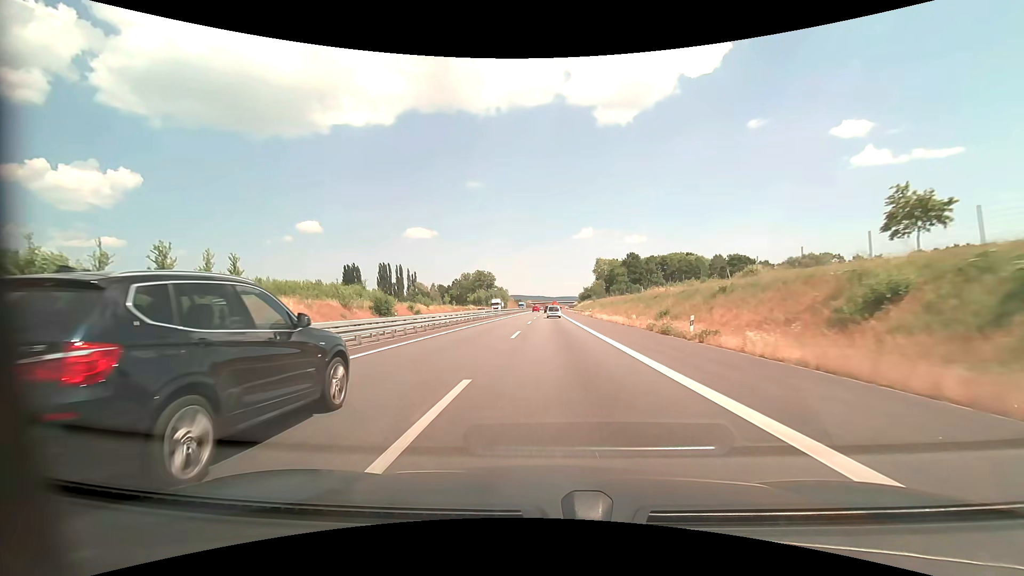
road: motorway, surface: asphalt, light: Day
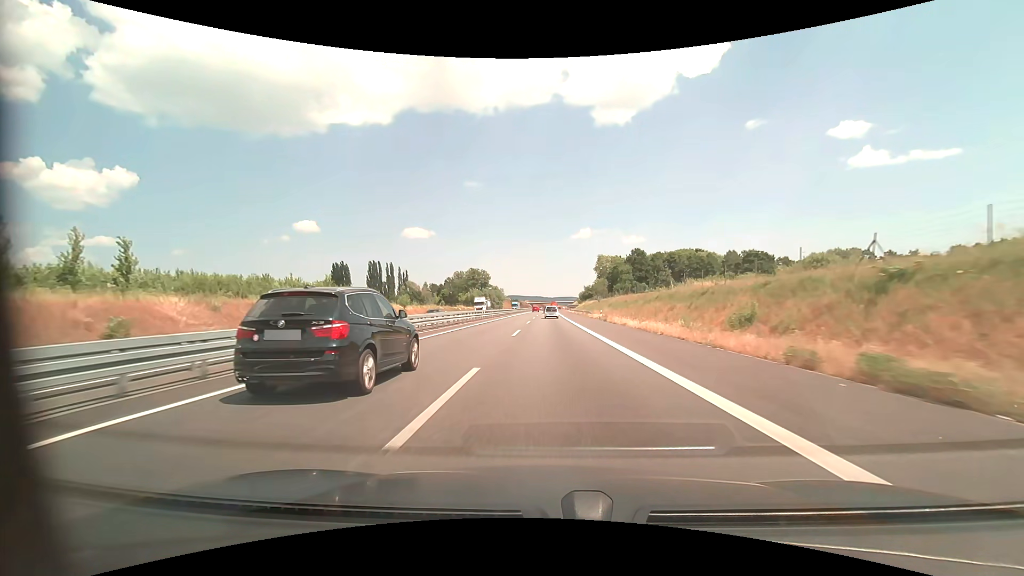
(0.0, +16.4) m; 0°
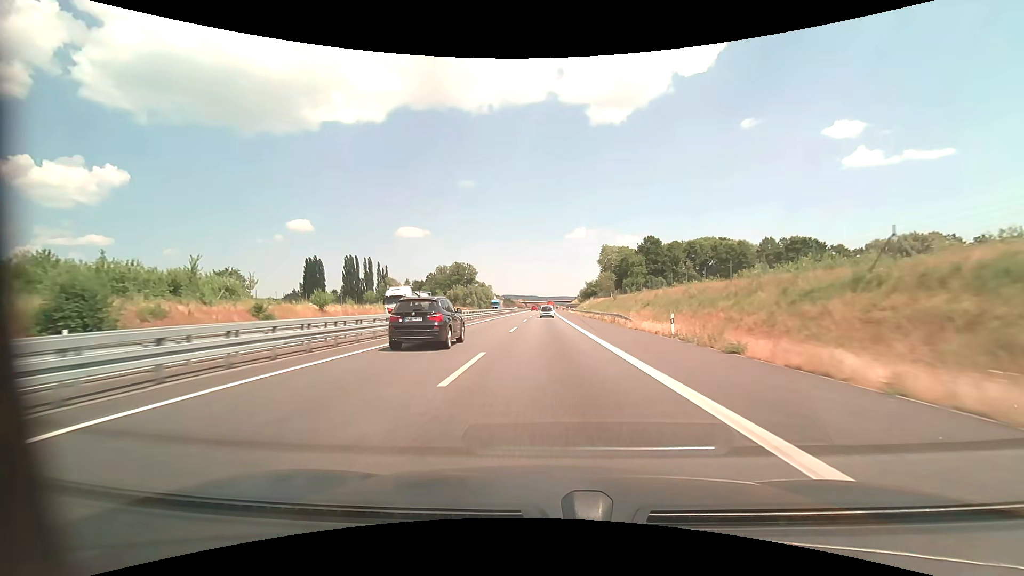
(+0.1, +32.9) m; +1°
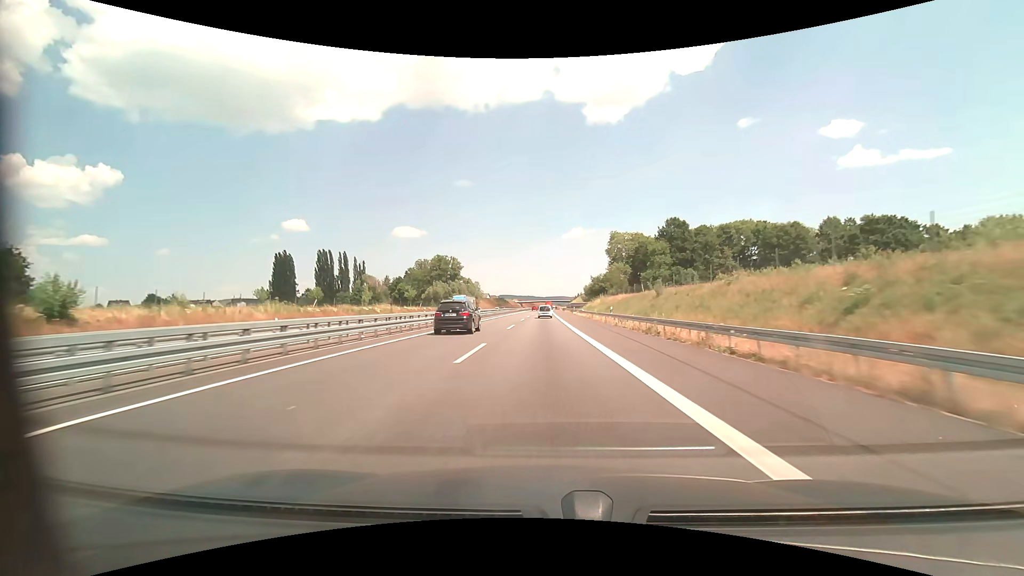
(+0.1, +32.9) m; 0°
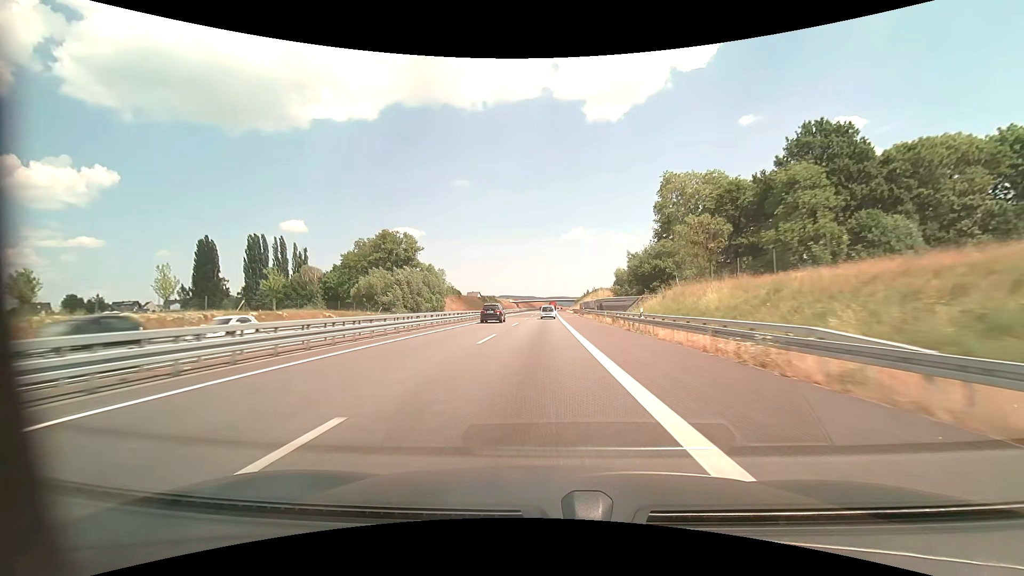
(+0.2, +66.1) m; 0°
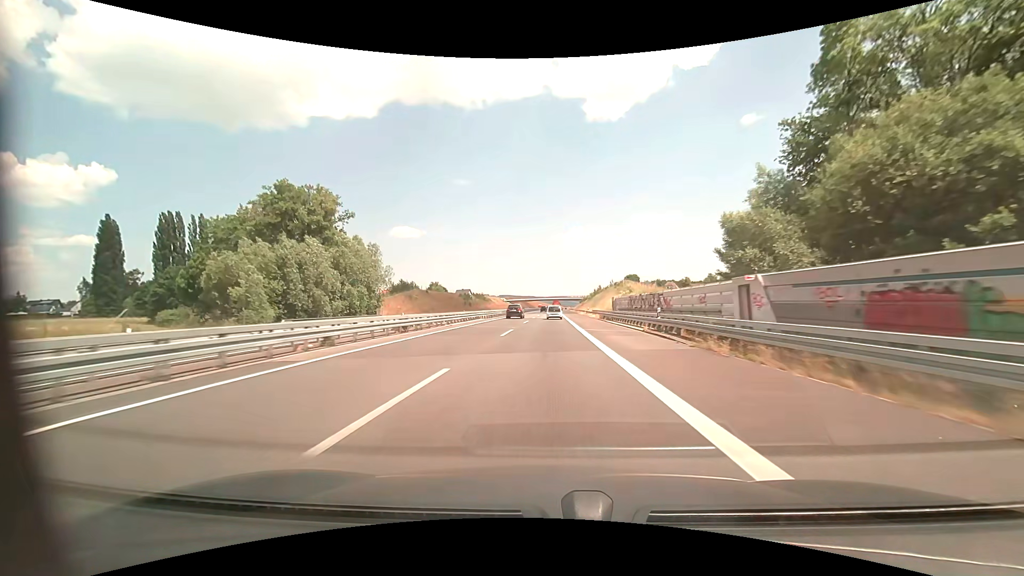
(-0.1, +49.9) m; 0°
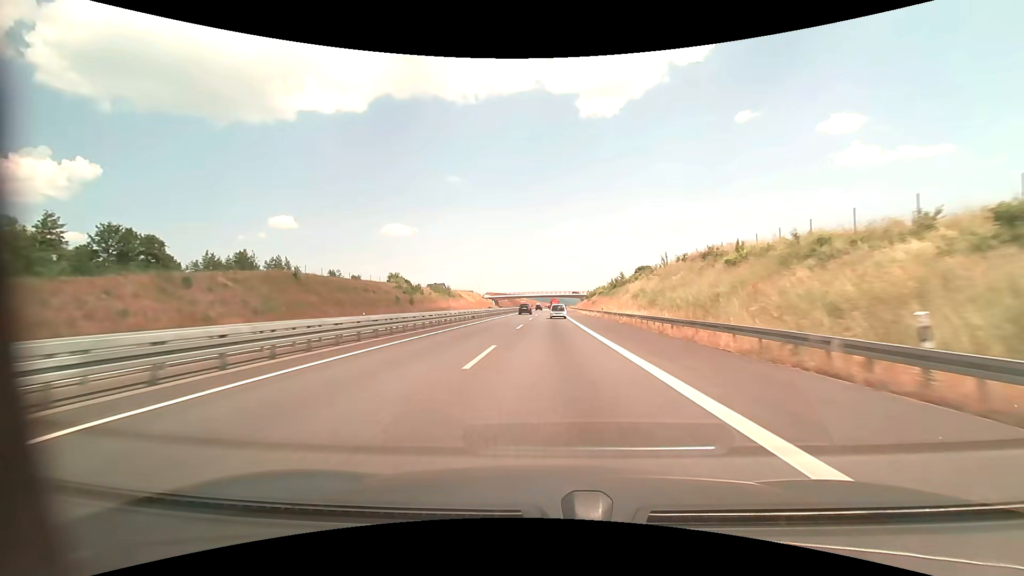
(+0.4, +66.7) m; +1°
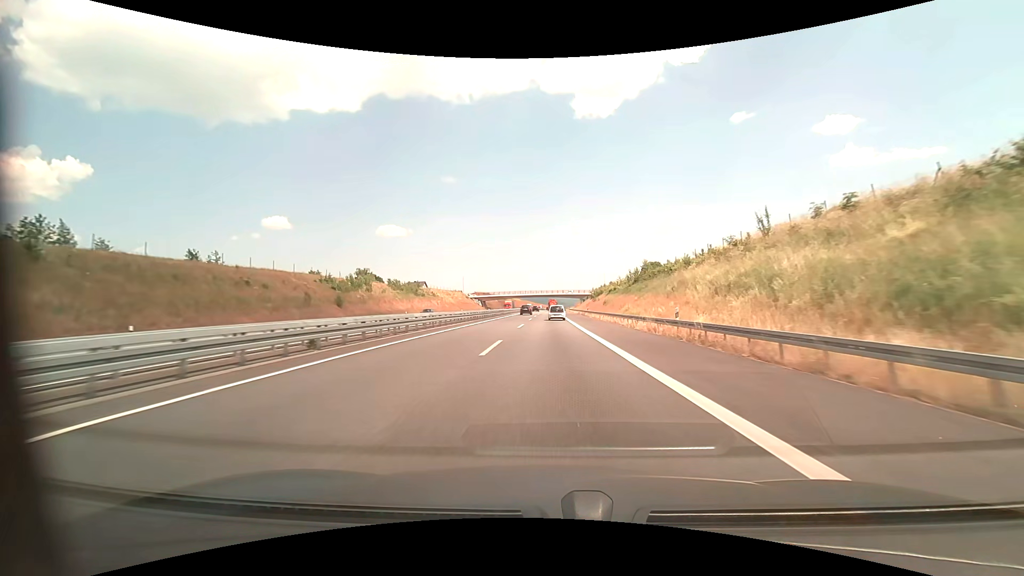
(+0.1, +33.3) m; 0°
(0, +10) (0, +20) (0, +30) (0, +40) (0, +50) (+1, +60) (+1, +70) (+1, +80) (+1, +90) (+1, +100) m
